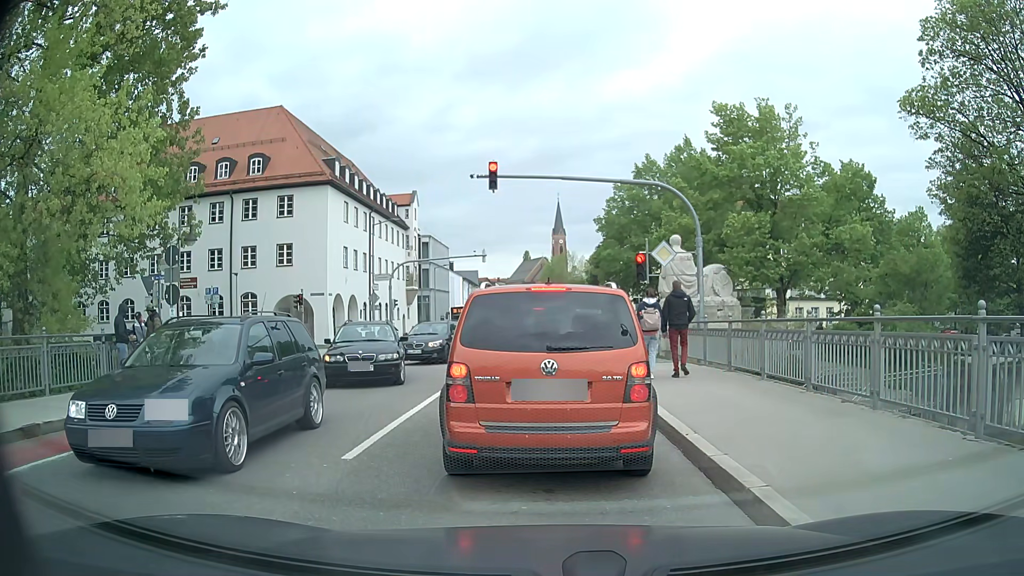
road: secondary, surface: asphalt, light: Day
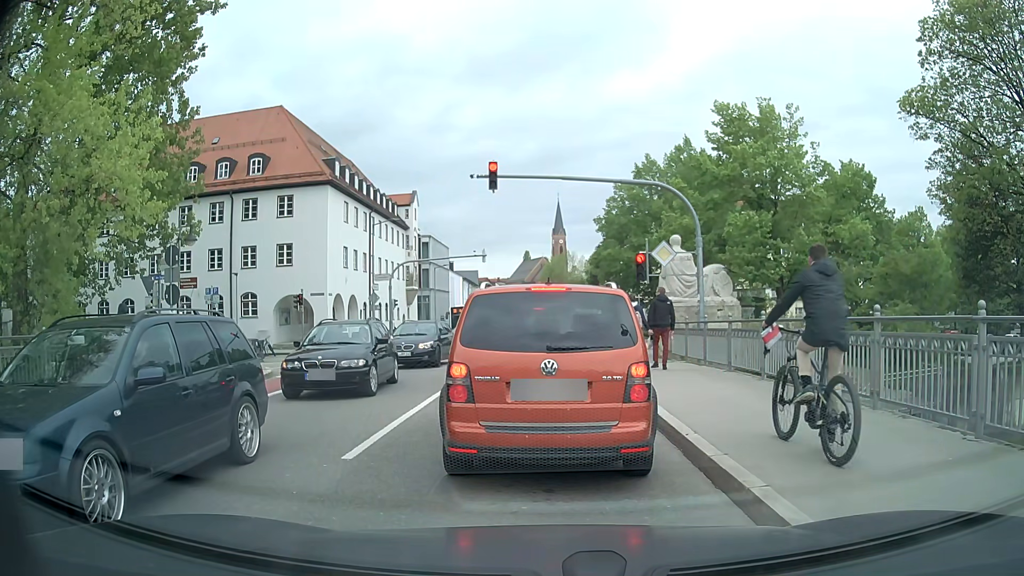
(0.0, 0.0) m; 0°
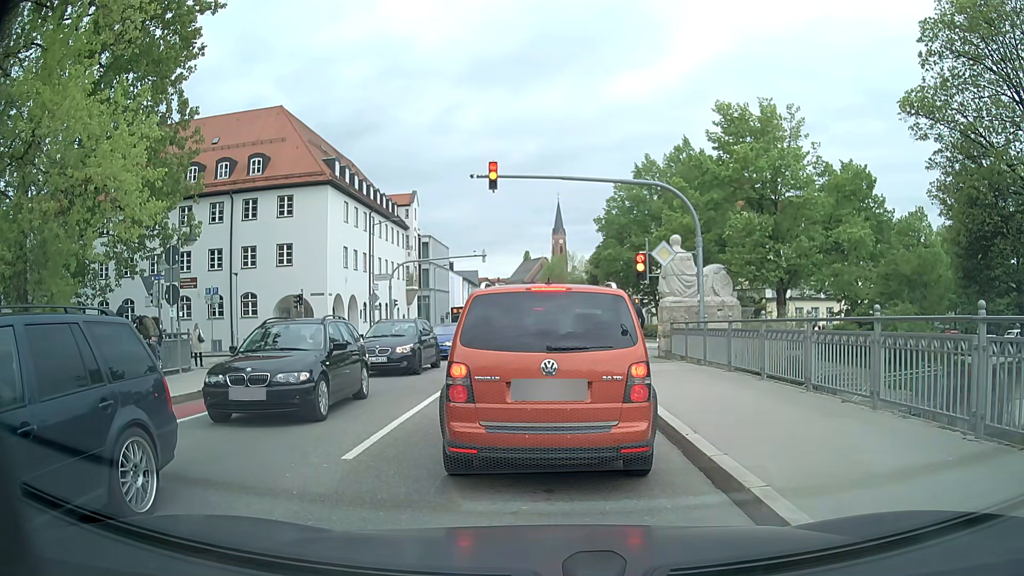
(0.0, 0.0) m; 0°
(-1, +10) (-1, +20) (-1, +30) (-2, +40) (-2, +50) (-2, +60) (-3, +70) (-4, +80) (-5, +90) (-5, +100) m
